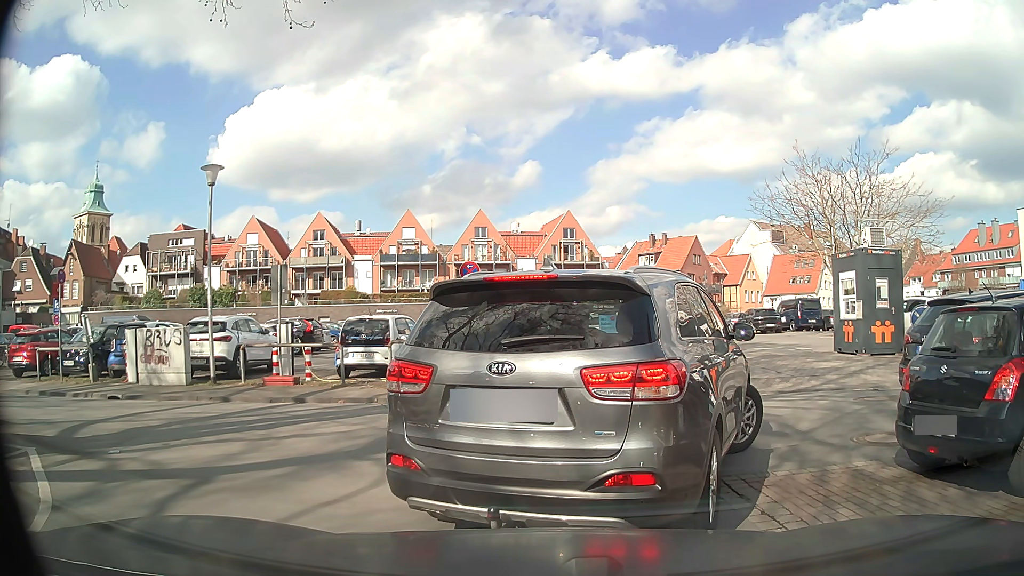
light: Day
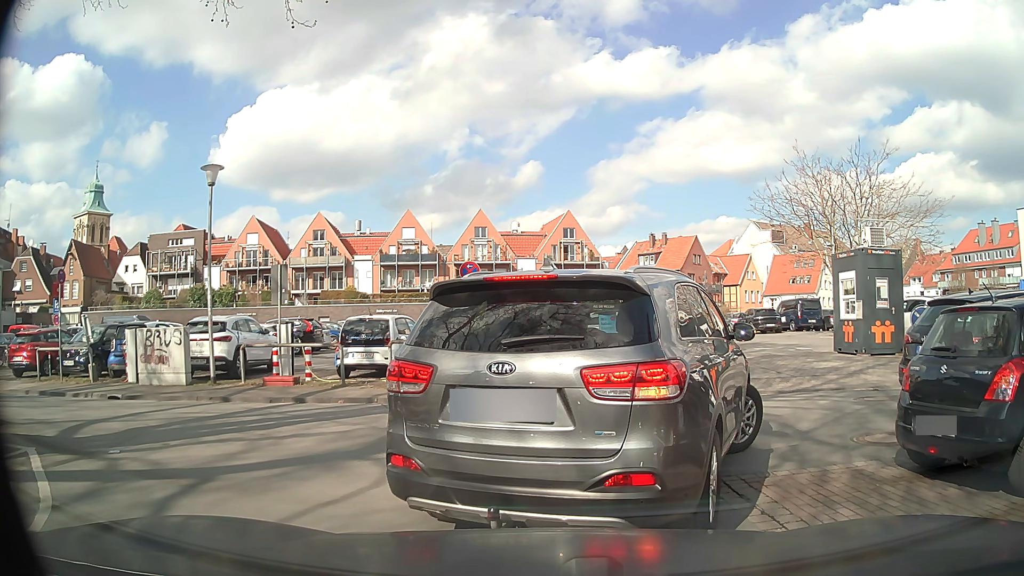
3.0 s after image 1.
(0.0, 0.0) m; 0°
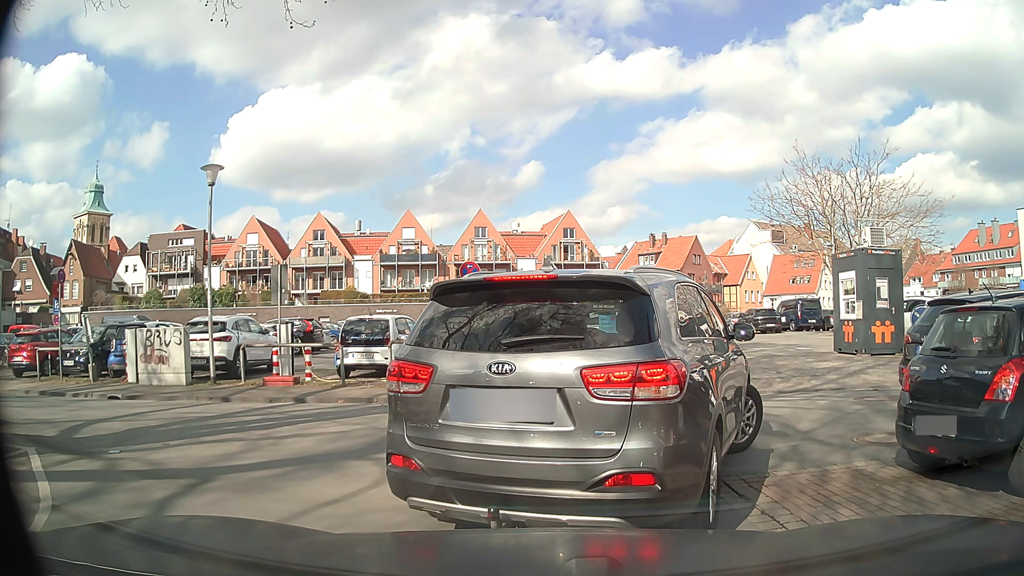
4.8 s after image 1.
(0.0, 0.0) m; 0°
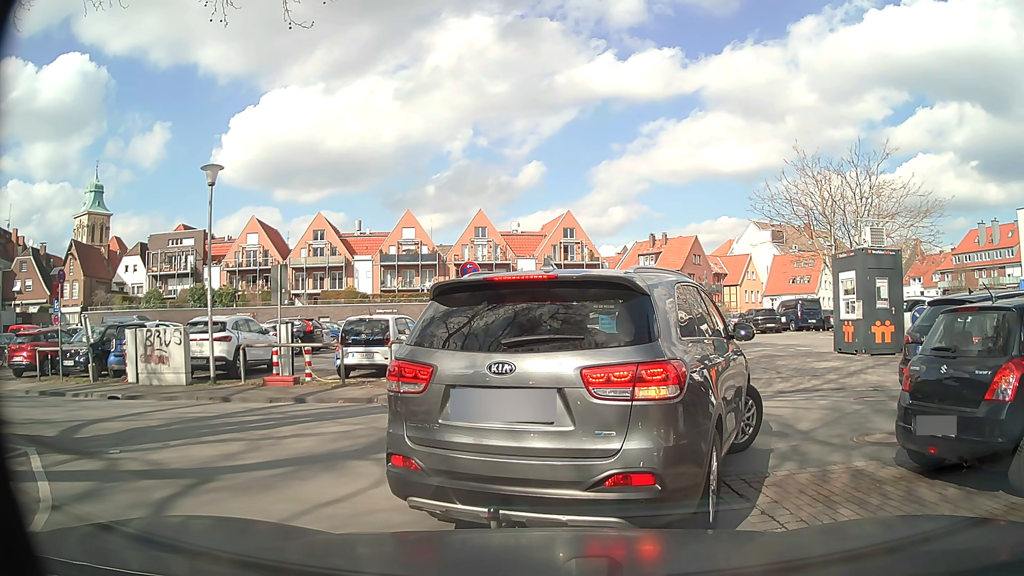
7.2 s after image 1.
(0.0, 0.0) m; 0°
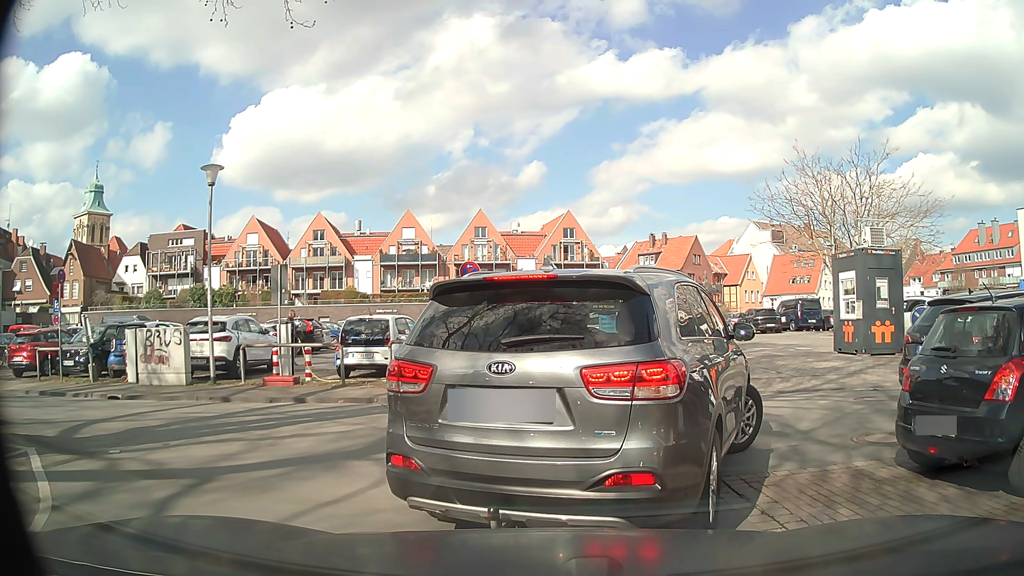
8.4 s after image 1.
(0.0, 0.0) m; 0°
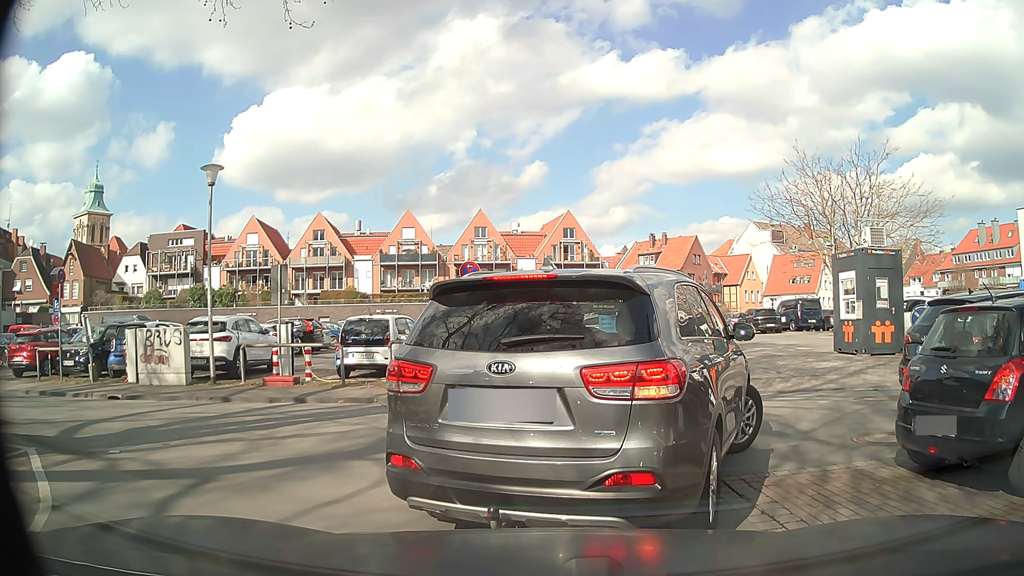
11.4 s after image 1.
(0.0, 0.0) m; 0°
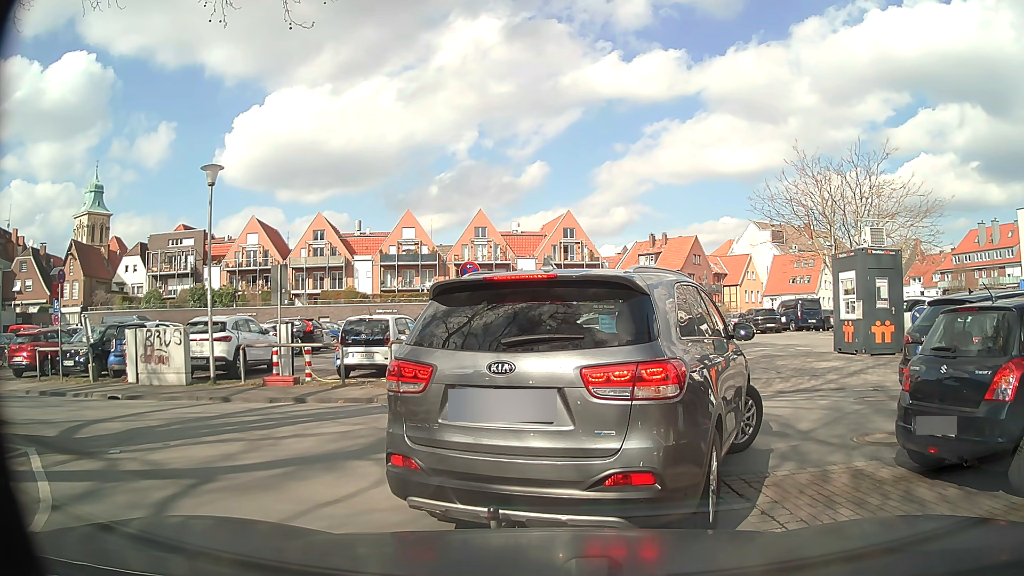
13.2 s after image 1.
(0.0, 0.0) m; 0°
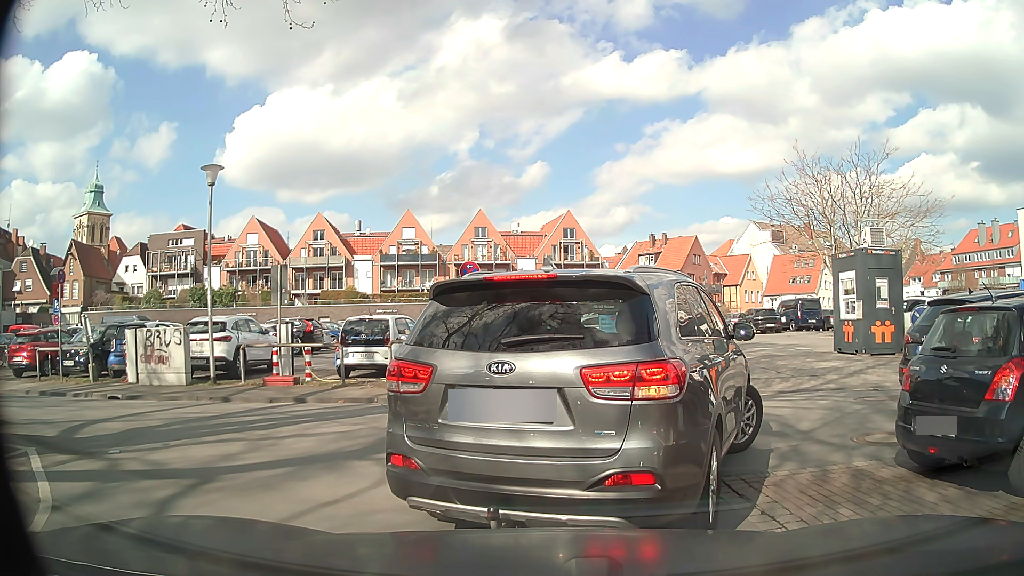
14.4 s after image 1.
(0.0, 0.0) m; 0°
